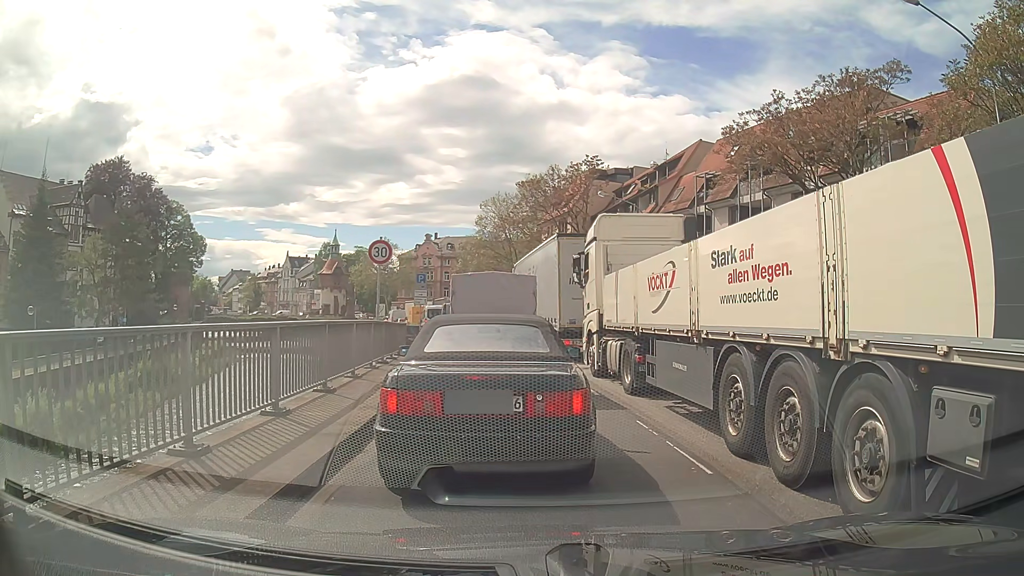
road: primary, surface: asphalt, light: Day
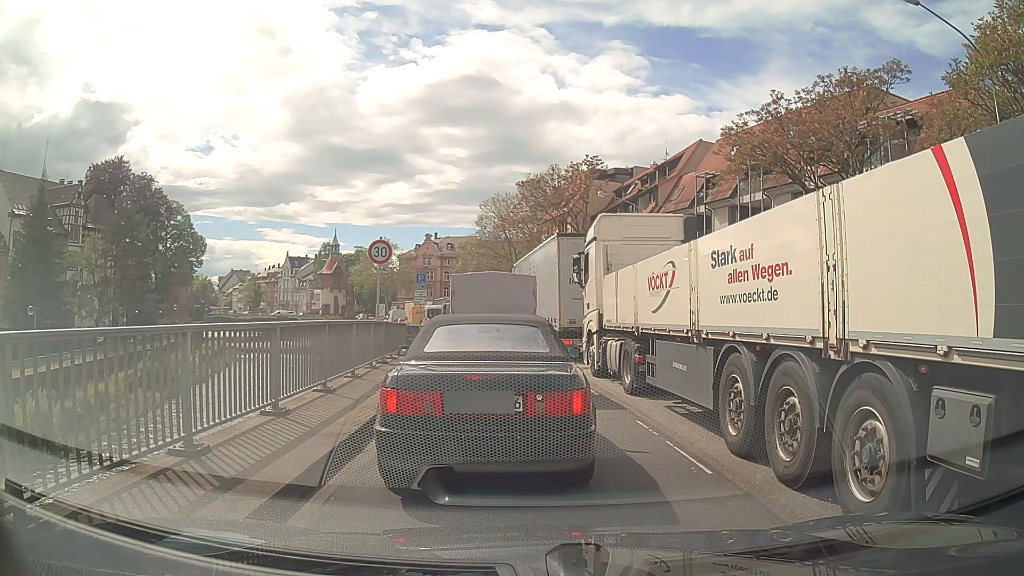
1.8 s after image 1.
(0.0, 0.0) m; 0°
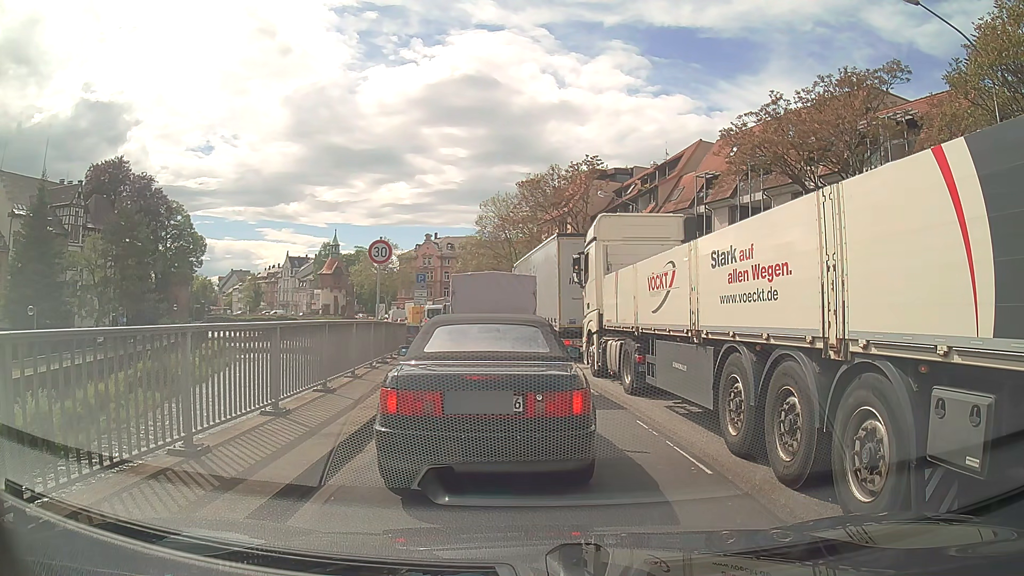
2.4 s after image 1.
(0.0, 0.0) m; 0°
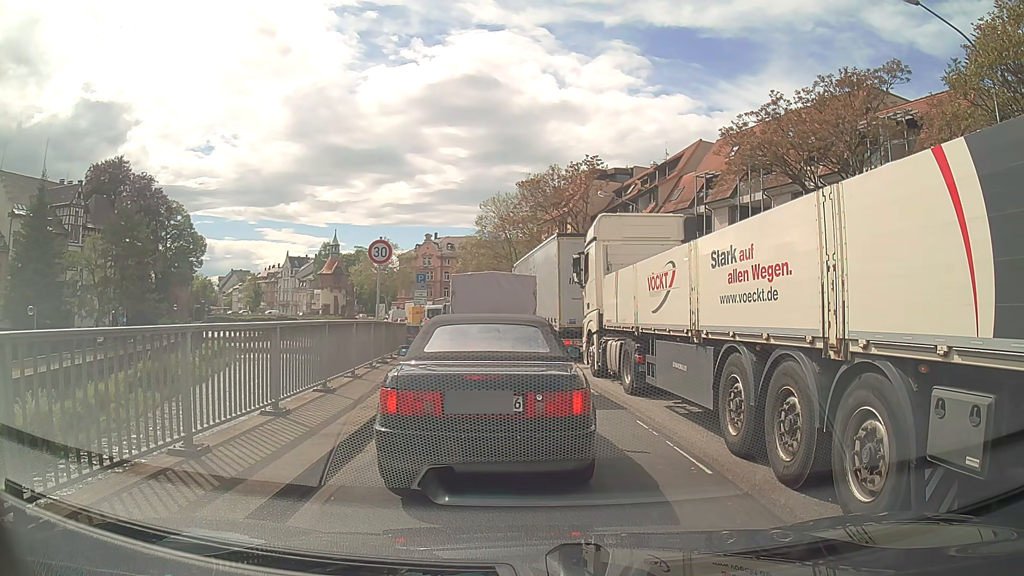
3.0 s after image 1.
(0.0, 0.0) m; 0°
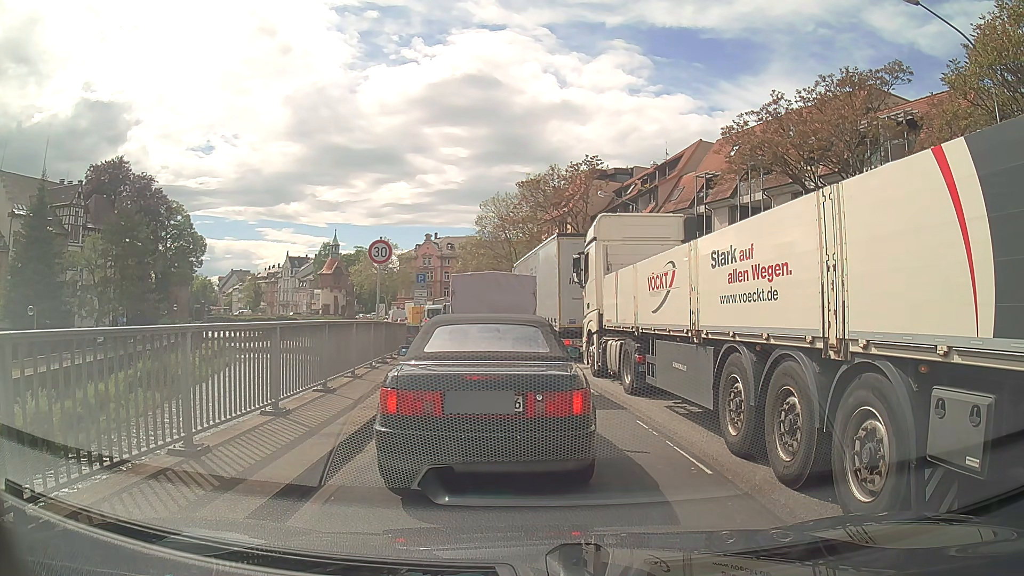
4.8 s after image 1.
(0.0, 0.0) m; 0°
(-1, +10) (-3, +20) (-5, +30) (-7, +39) (-9, +49) (-12, +59) (-16, +68) (-19, +77) (-23, +87) (-27, +96) m
